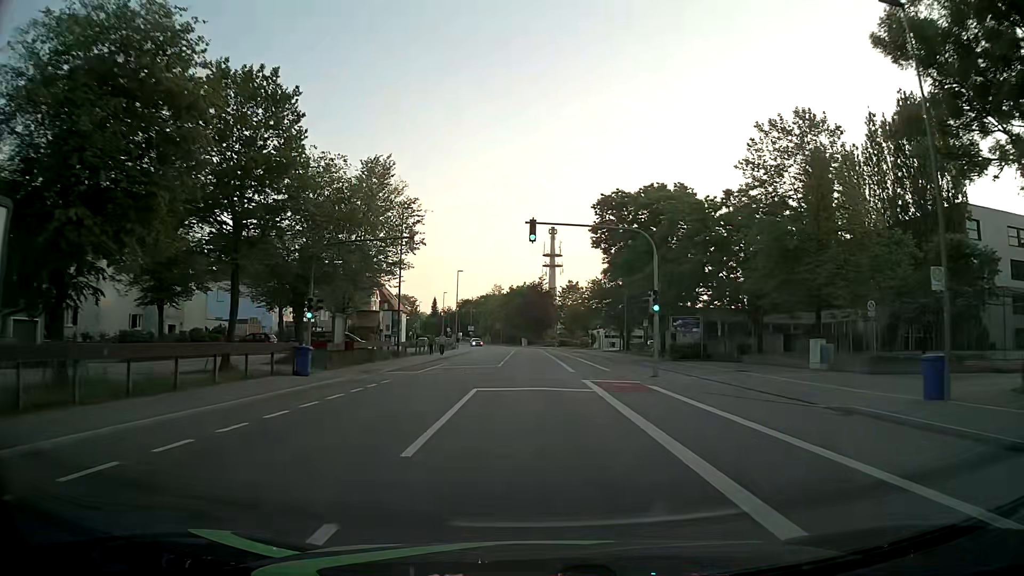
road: tertiary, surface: asphalt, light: Day
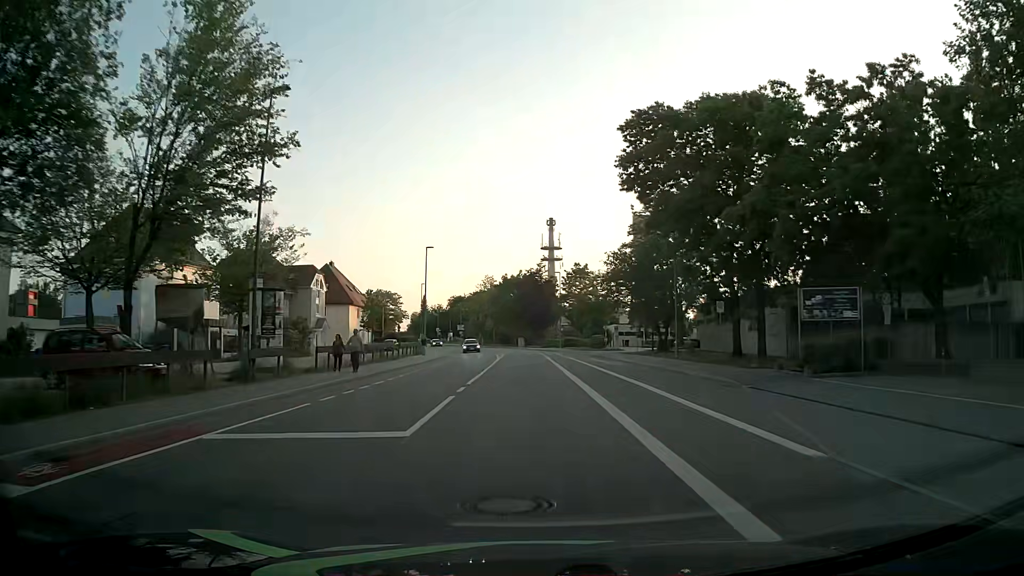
(0.0, +24.0) m; 0°
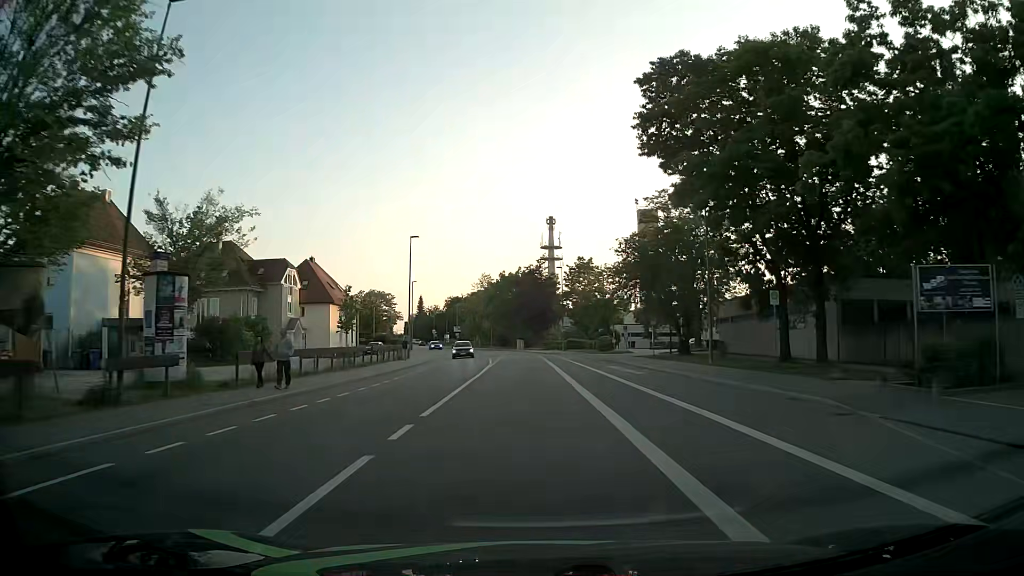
(0.0, +8.0) m; 0°
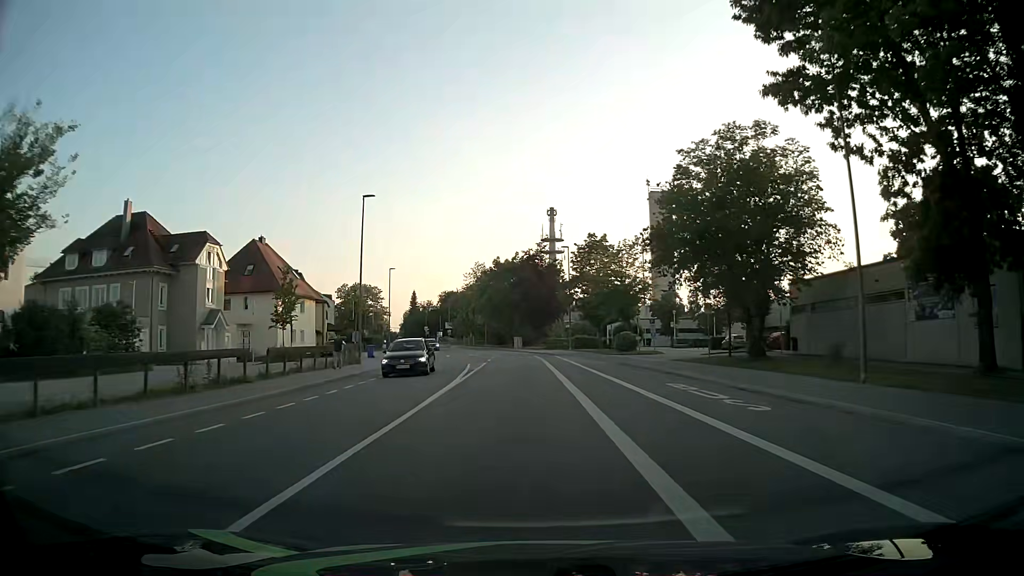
(-0.1, +16.1) m; 0°
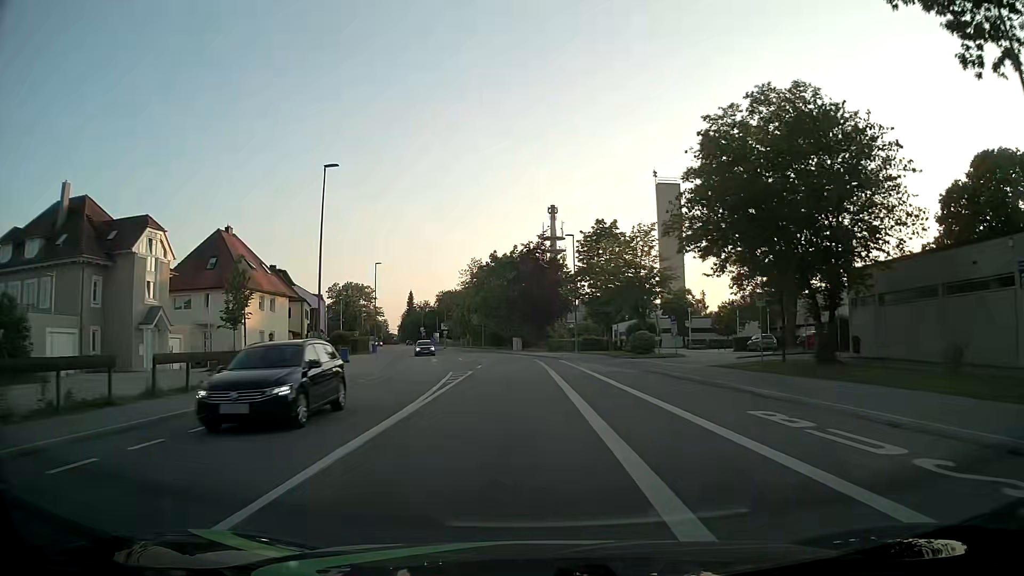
(0.0, +8.1) m; 0°
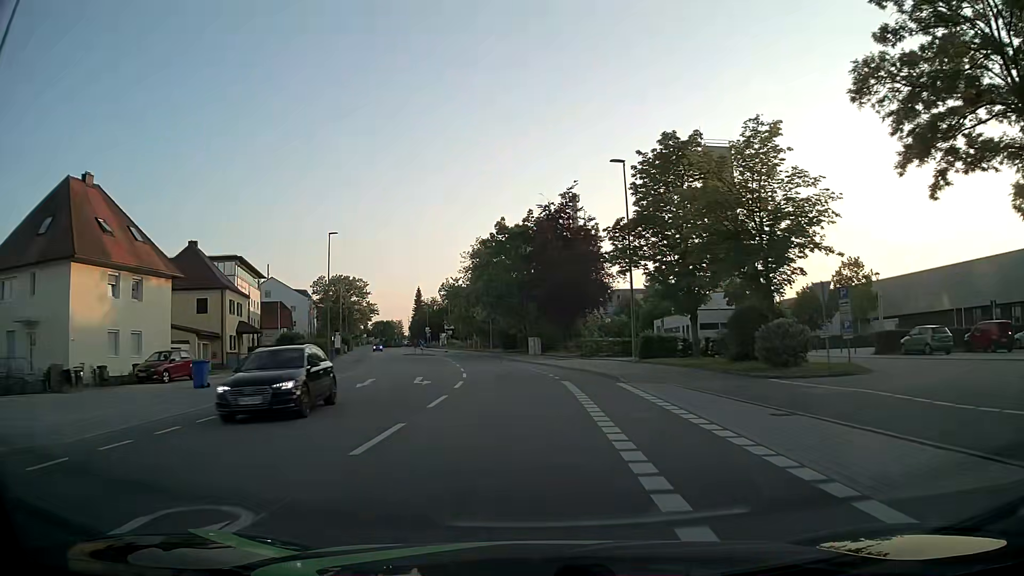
(-0.3, +24.3) m; -2°
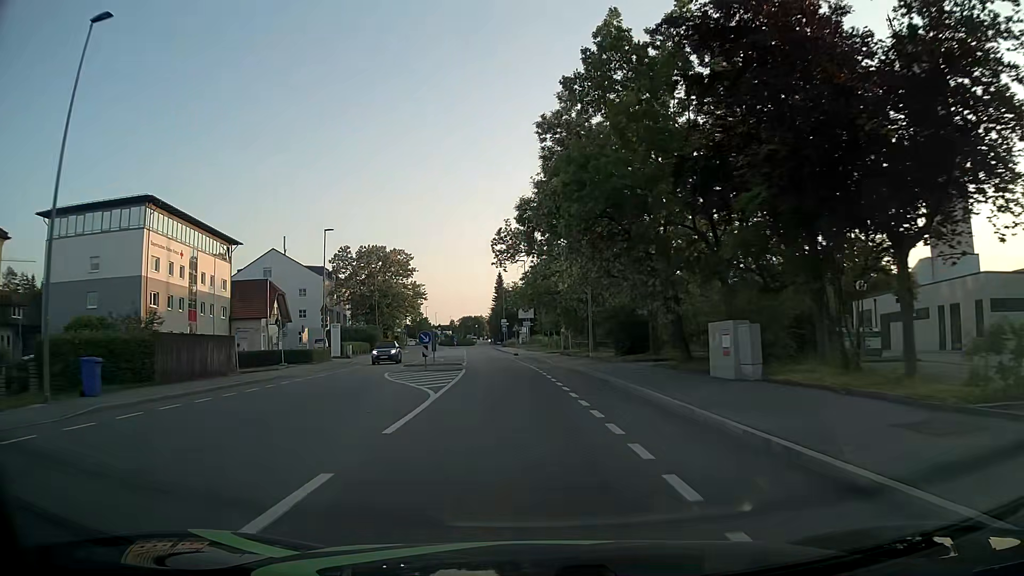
(-2.6, +40.6) m; -8°
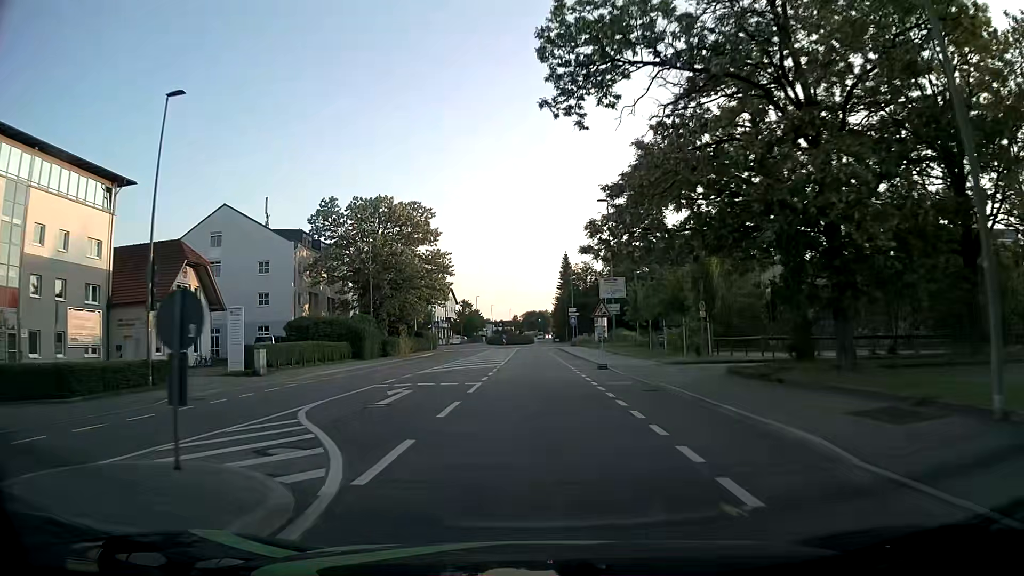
(-1.8, +32.4) m; -5°
